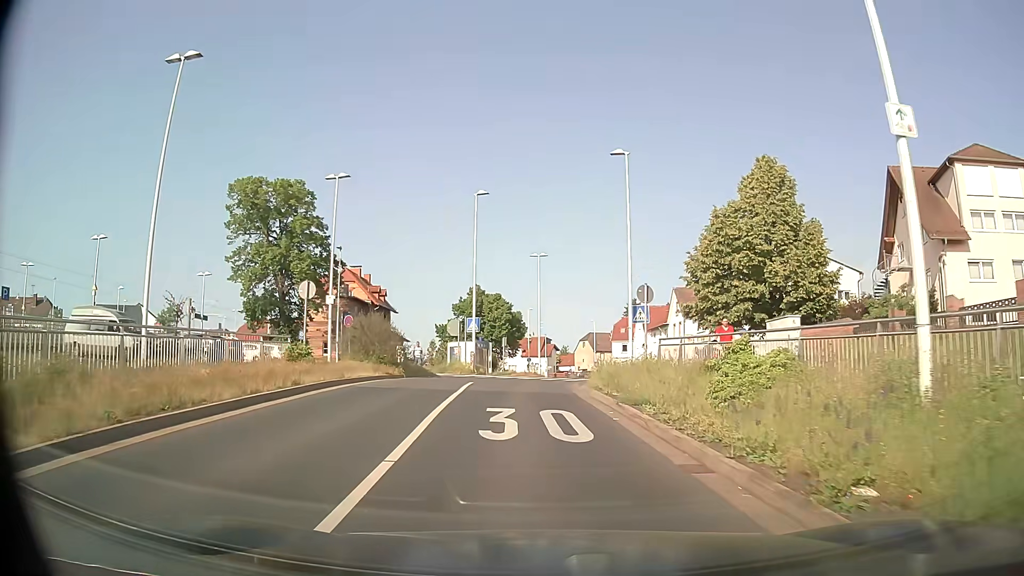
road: tertiary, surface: asphalt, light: Day
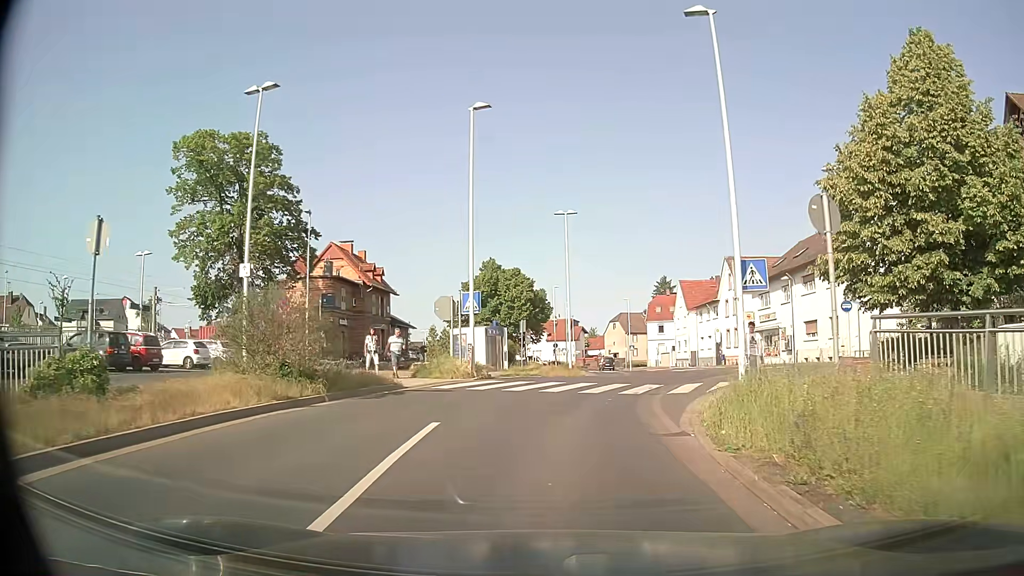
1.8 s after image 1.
(-0.4, +12.2) m; -2°
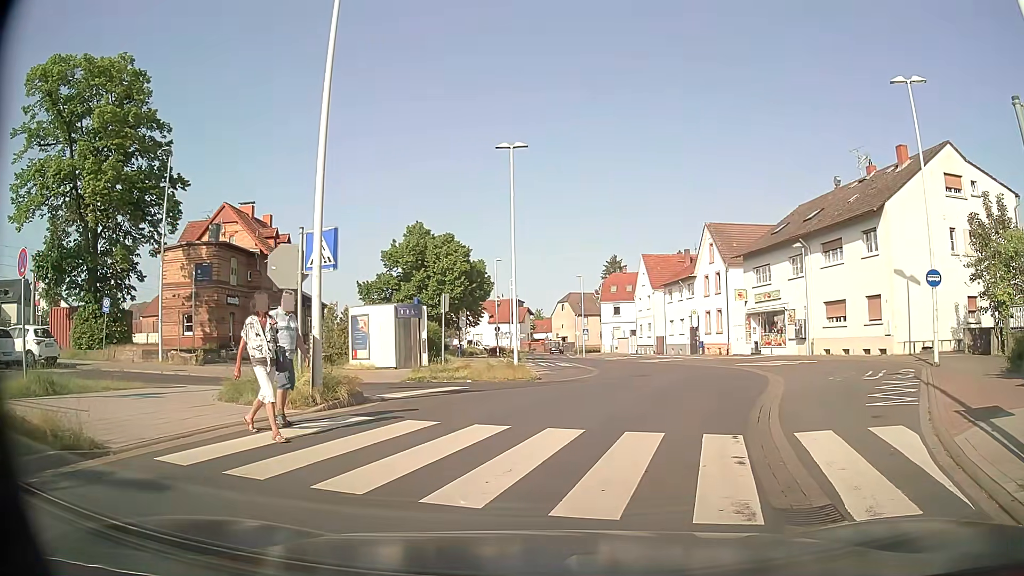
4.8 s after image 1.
(0.0, +11.3) m; +4°
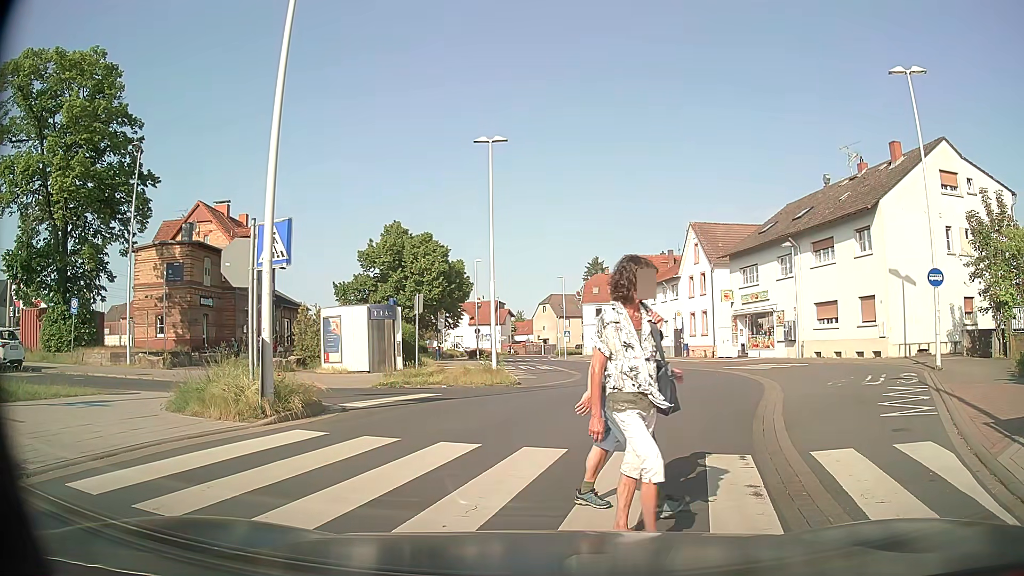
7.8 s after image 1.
(0.0, +1.2) m; -1°
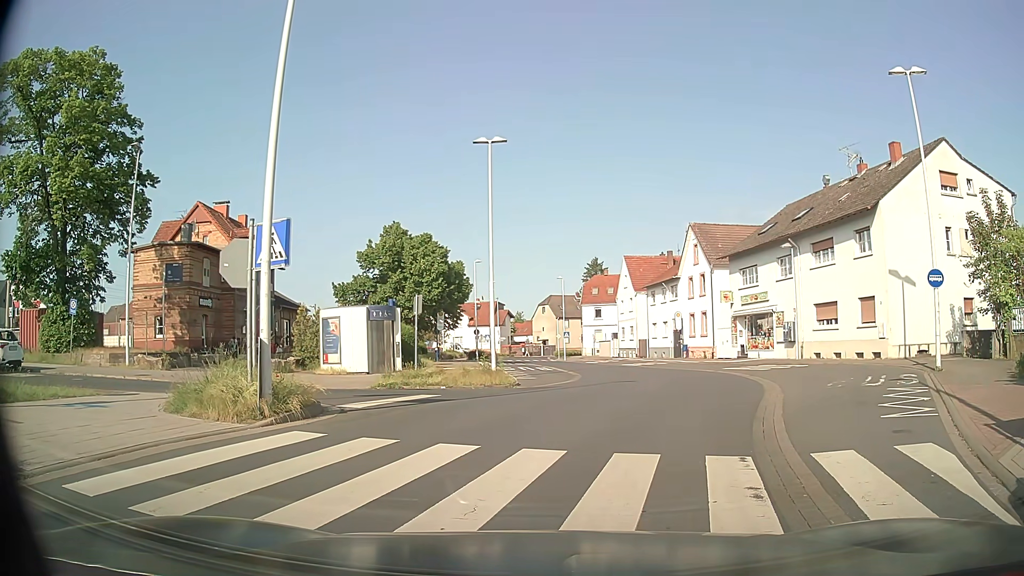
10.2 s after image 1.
(0.0, +0.1) m; 0°
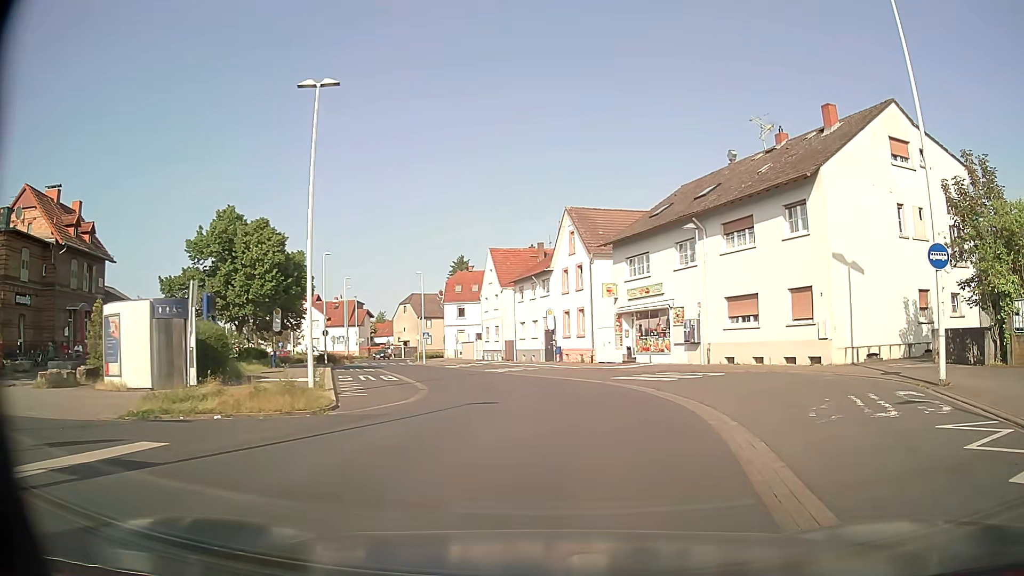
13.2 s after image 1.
(+1.0, +7.5) m; +14°
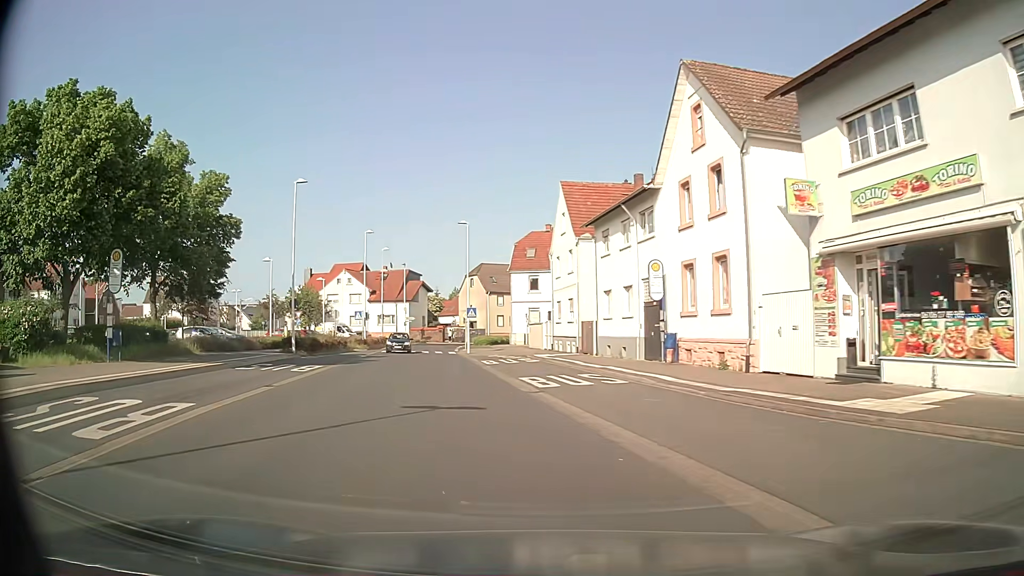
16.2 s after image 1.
(+0.3, +23.7) m; -8°
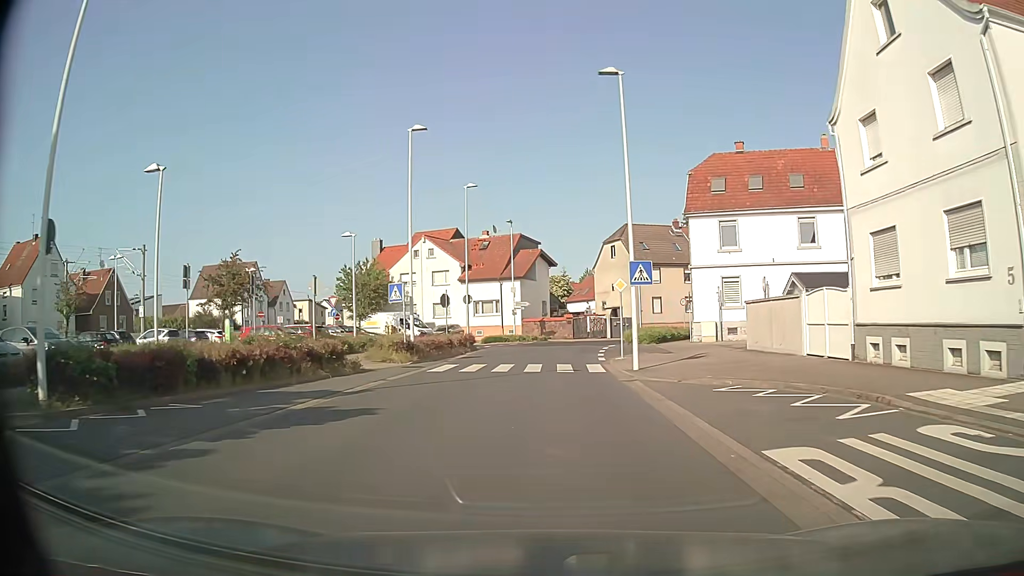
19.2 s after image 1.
(-4.1, +28.5) m; -12°
(0, +10) (0, +20) (+1, +30) (+2, +40) (+6, +49) (+13, +56) (+22, +60) (+31, +65) (+39, +71) (+47, +76) m
